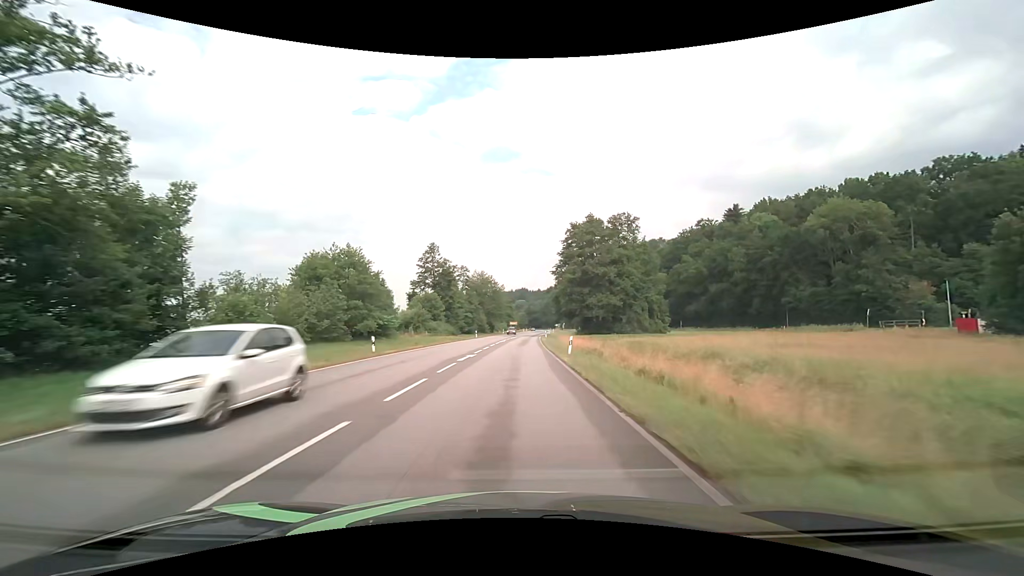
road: primary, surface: asphalt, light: Day
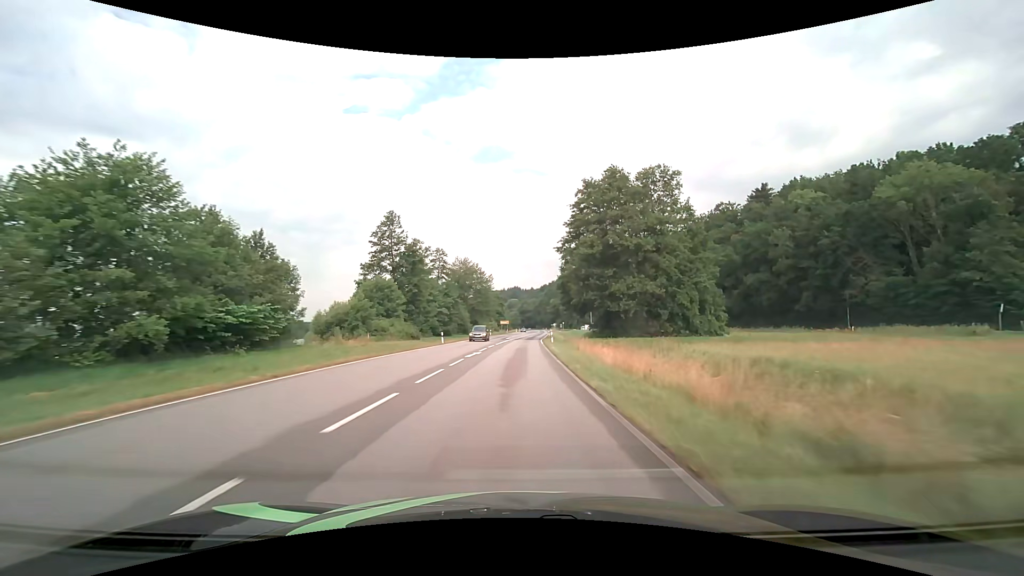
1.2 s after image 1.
(+0.2, +26.1) m; +1°
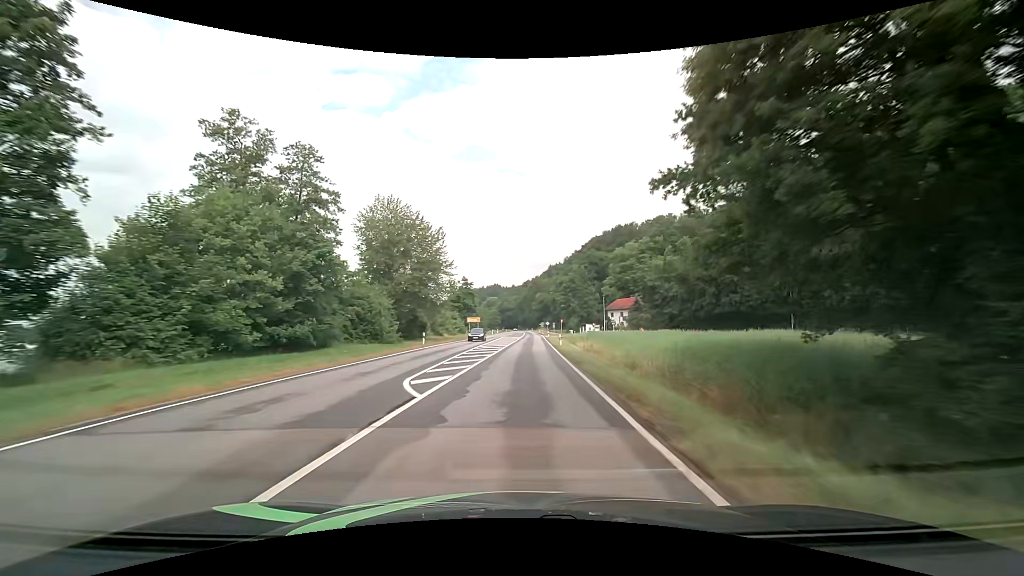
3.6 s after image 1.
(+0.9, +52.7) m; +2°
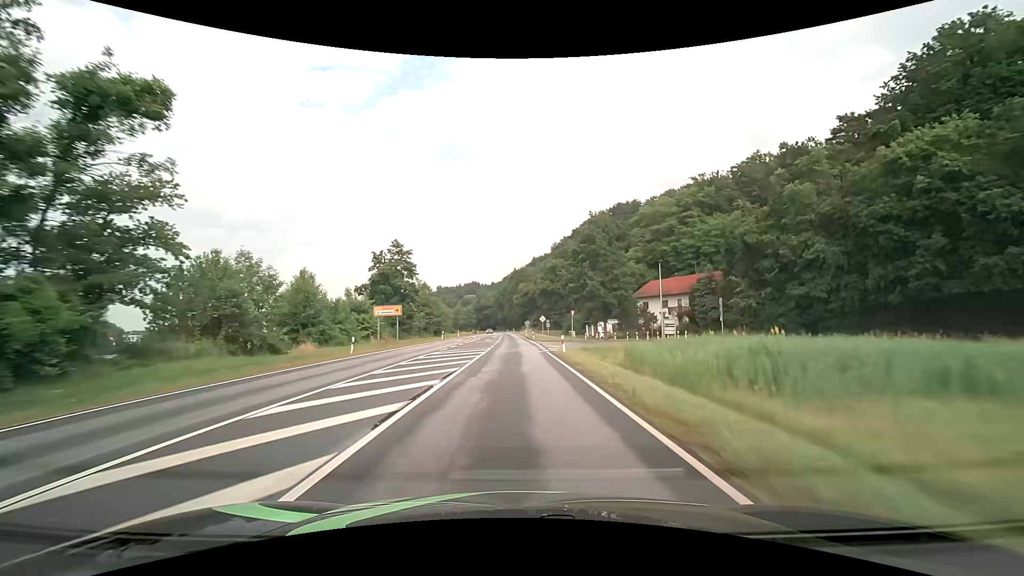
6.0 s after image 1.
(+1.3, +53.3) m; +2°
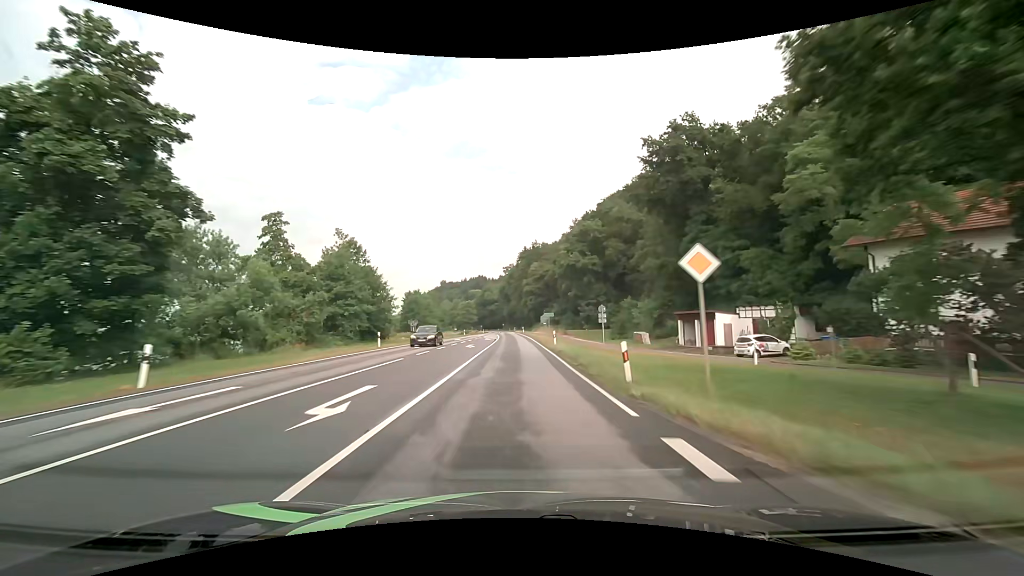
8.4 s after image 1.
(-0.3, +53.7) m; -1°
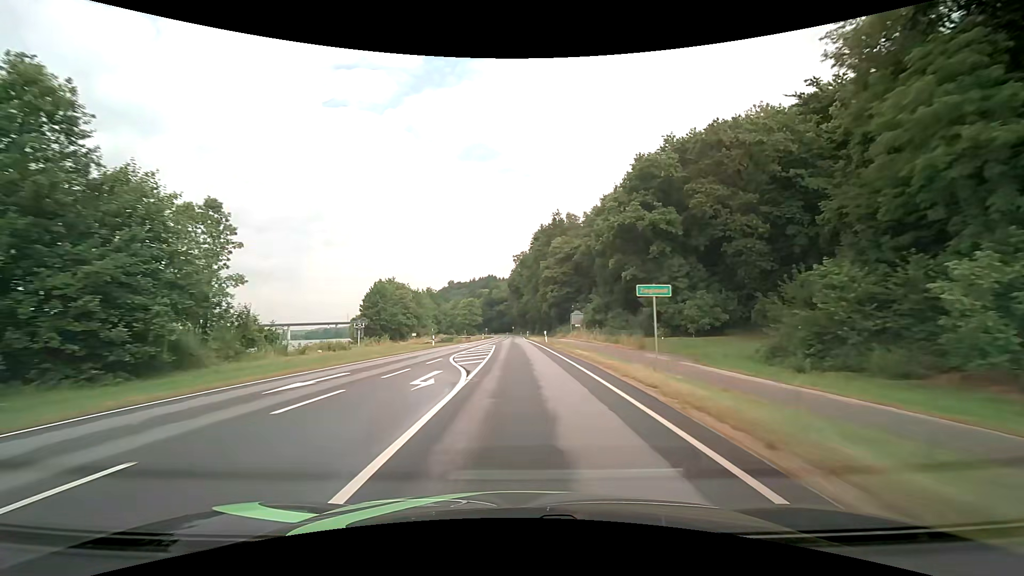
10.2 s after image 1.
(-0.5, +40.0) m; -1°
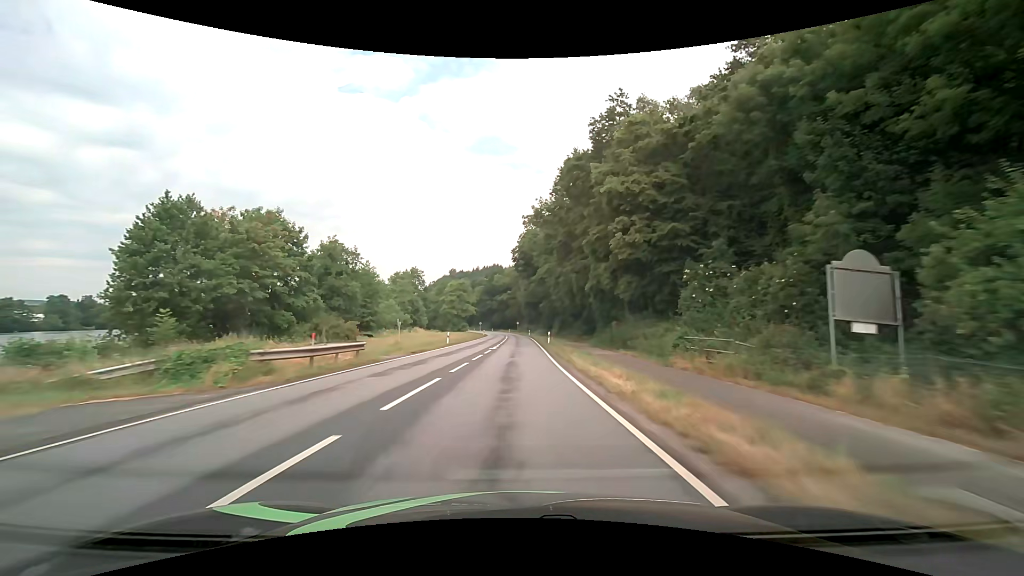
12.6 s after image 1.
(-0.4, +51.0) m; -1°
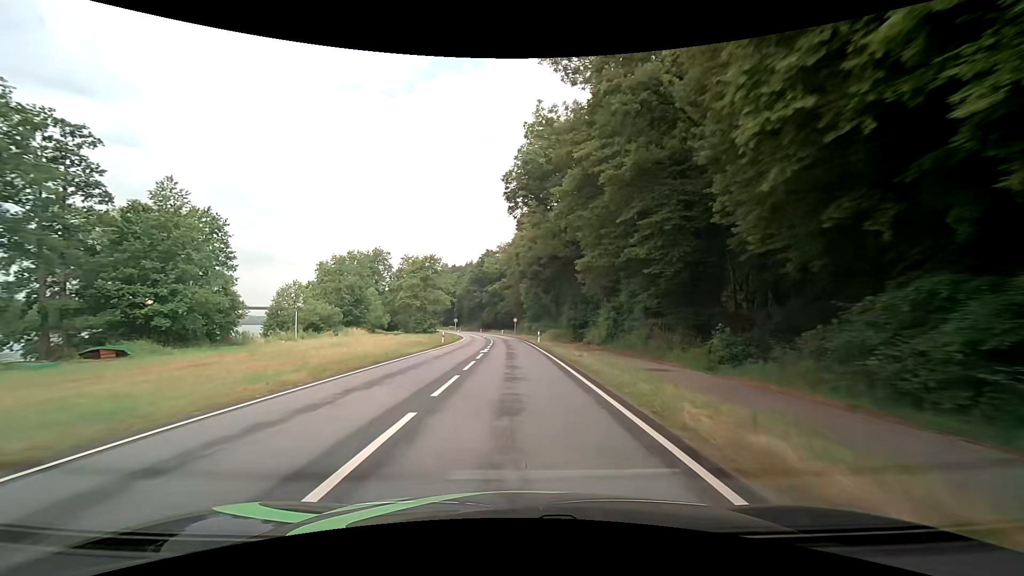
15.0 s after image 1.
(+0.2, +47.3) m; 0°
(0, +10) (0, +20) (0, +30) (0, +40) (0, +50) (-1, +60) (-2, +70) (-2, +80) (-4, +90) (-5, +100) m
